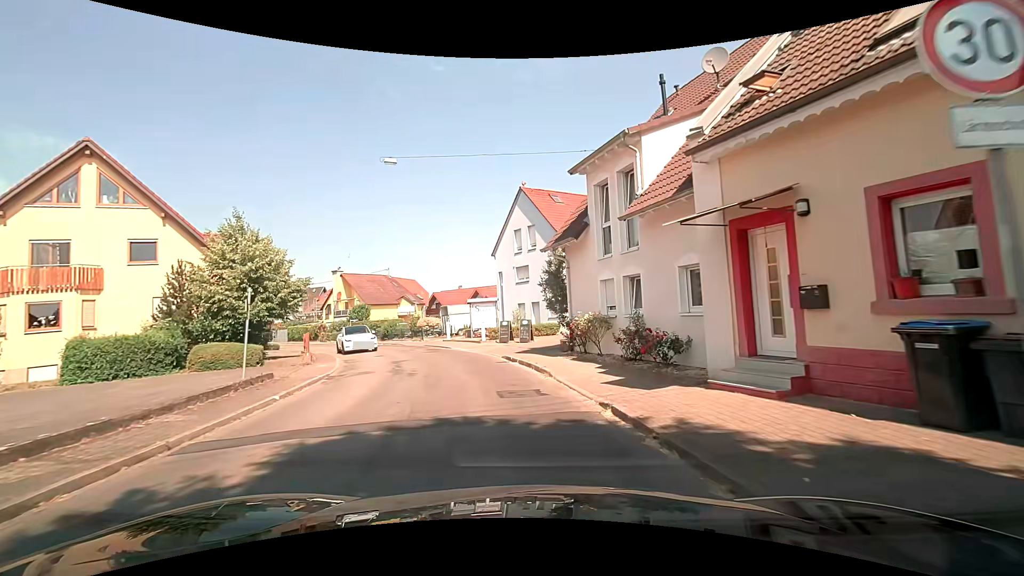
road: secondary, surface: asphalt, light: Day
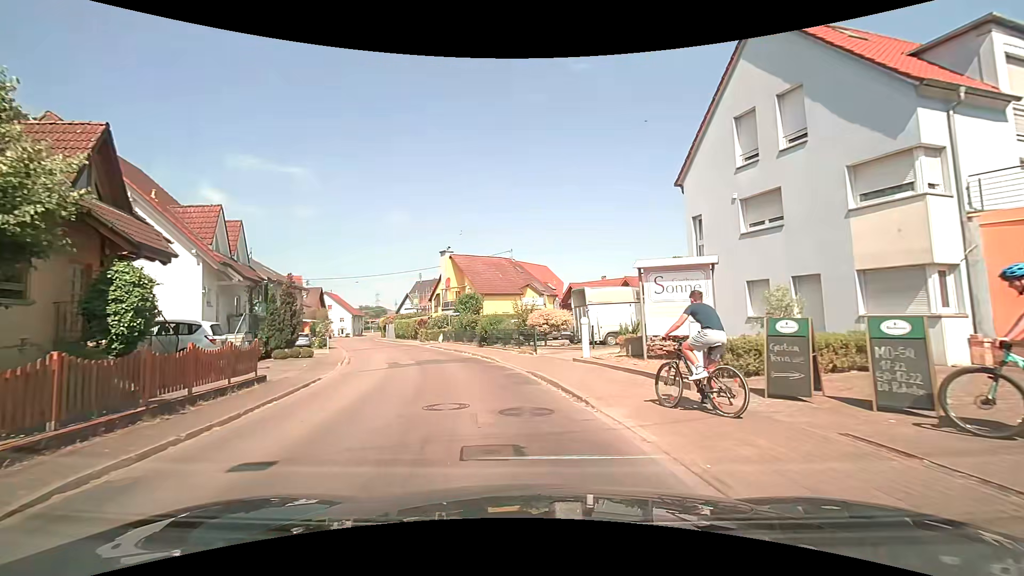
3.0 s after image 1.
(-2.1, +19.9) m; -15°
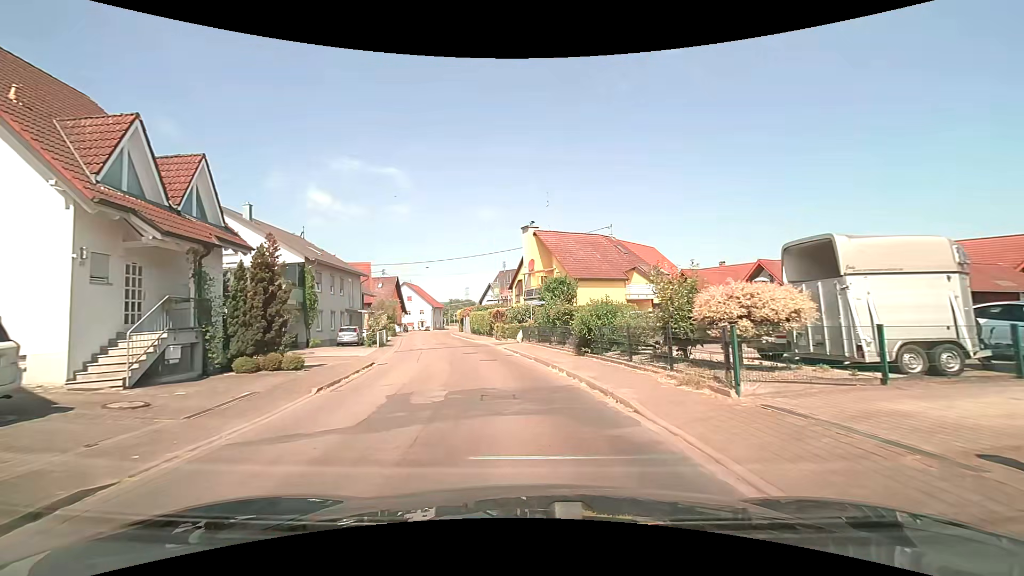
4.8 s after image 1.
(-1.2, +11.7) m; -11°
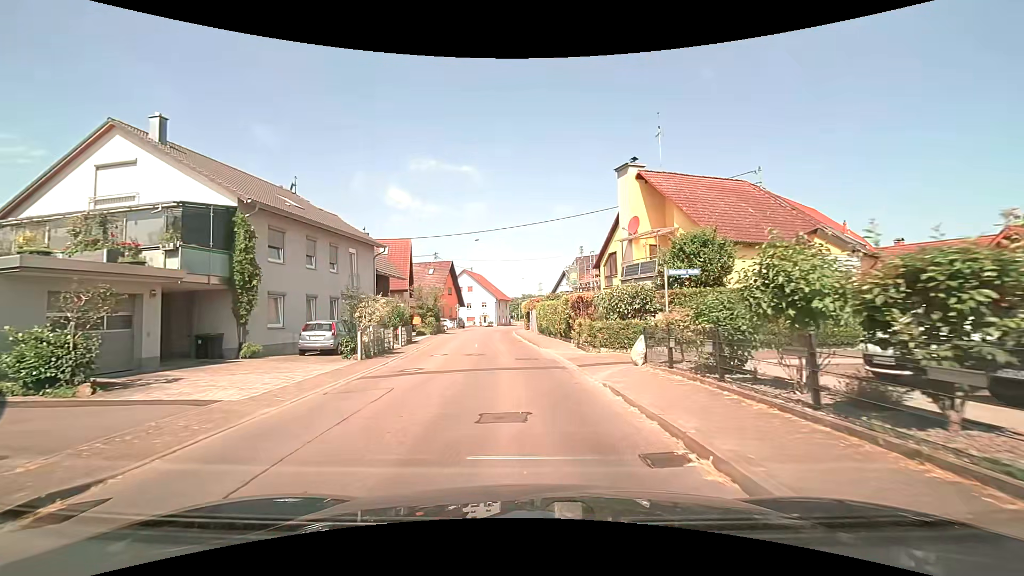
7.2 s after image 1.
(-1.1, +16.7) m; -8°
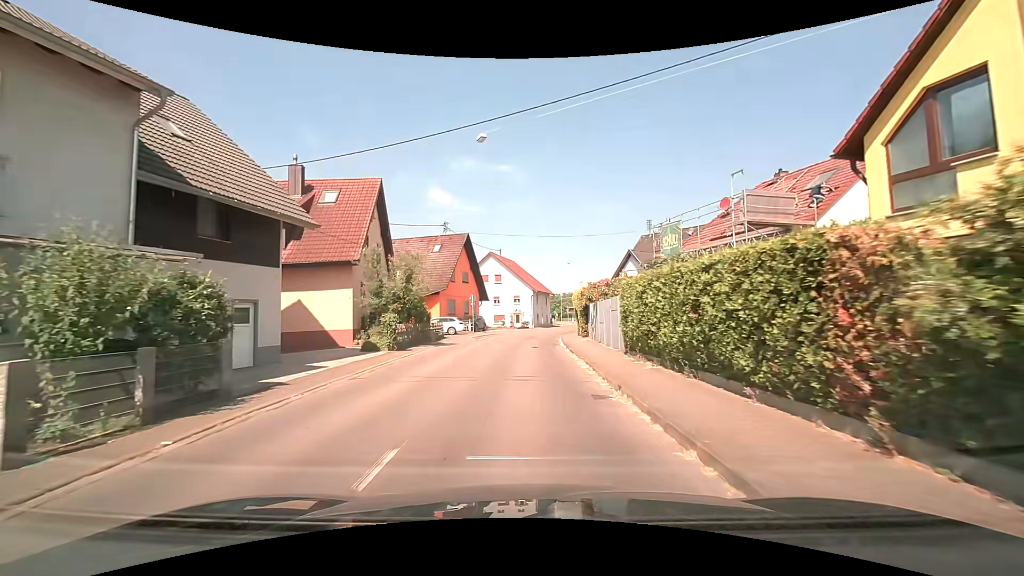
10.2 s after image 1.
(-0.9, +22.6) m; -4°
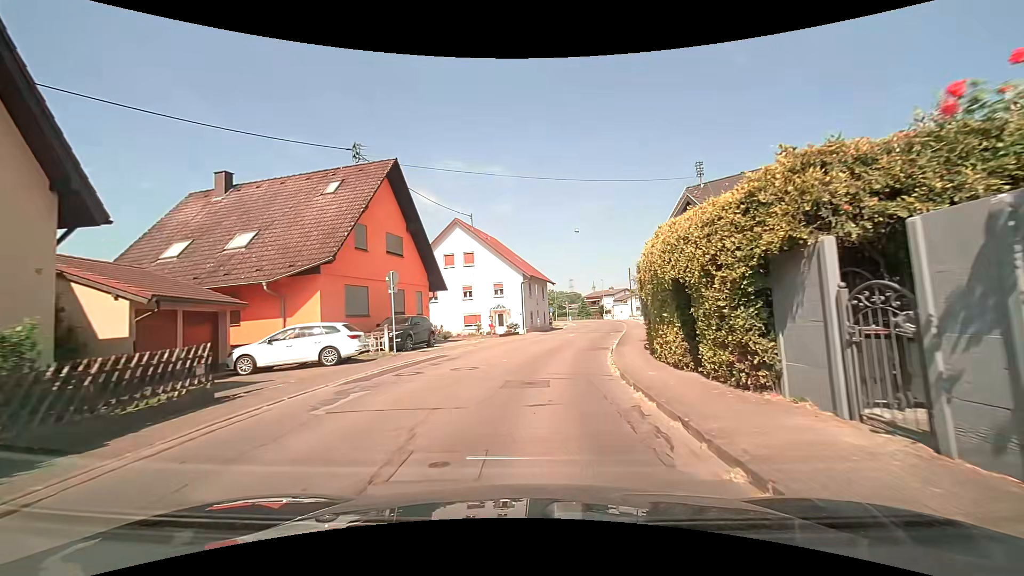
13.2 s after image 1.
(-0.1, +23.4) m; +2°
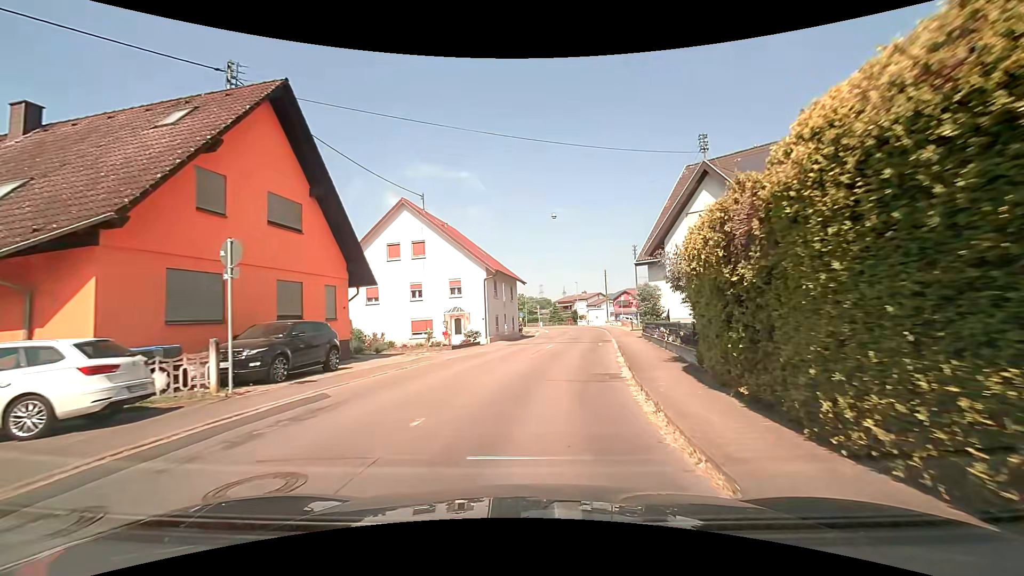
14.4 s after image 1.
(+0.1, +8.6) m; +3°
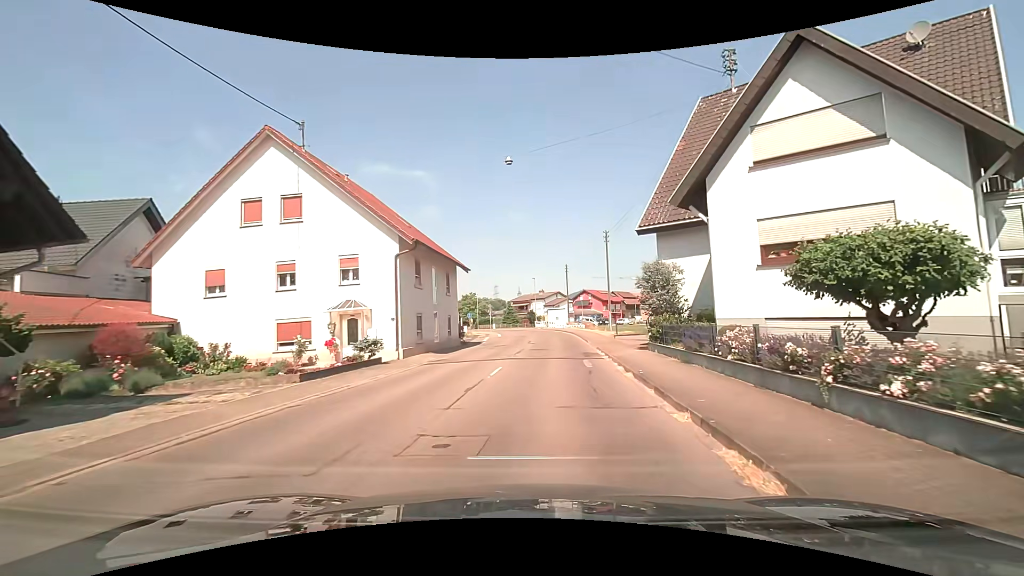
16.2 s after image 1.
(+0.4, +12.3) m; +6°
(0, +10) (0, +20) (+1, +30) (+1, +40) (0, +50) (-1, +60) (-2, +70) (-4, +80) (-7, +89) (-10, +99) m
